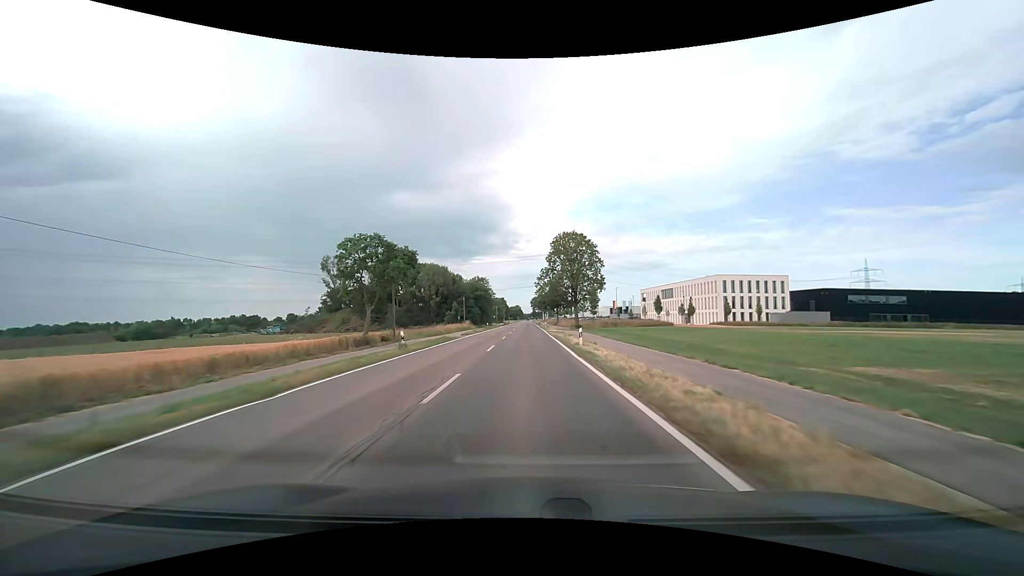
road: tertiary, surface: asphalt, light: Day
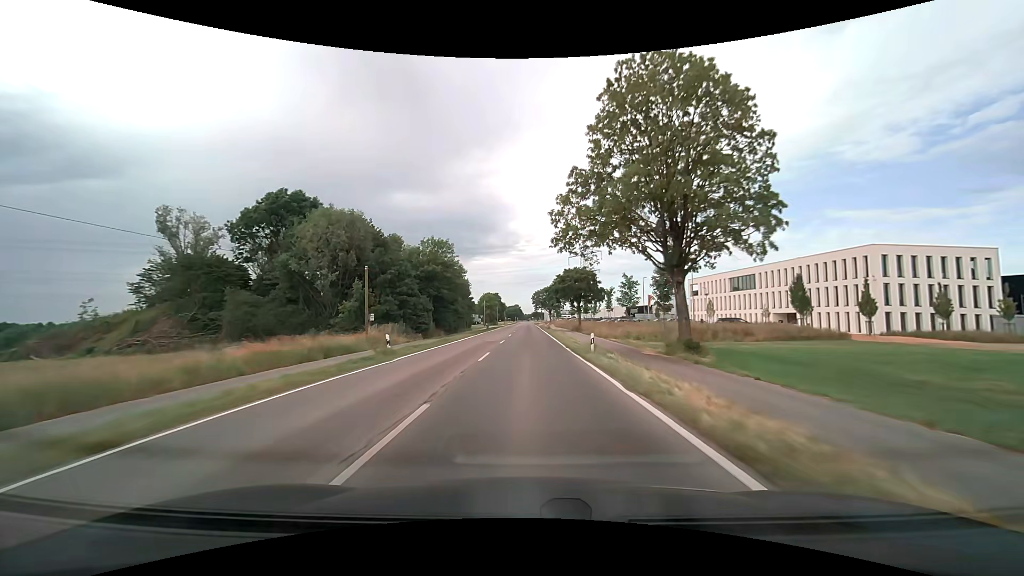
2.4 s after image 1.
(0.0, +53.7) m; 0°
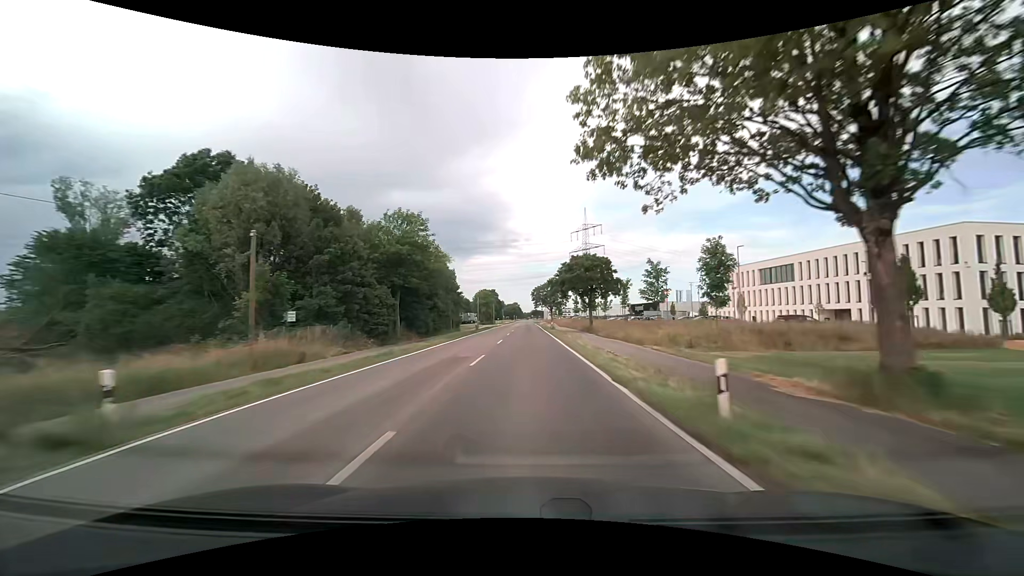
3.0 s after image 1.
(+0.1, +14.2) m; 0°
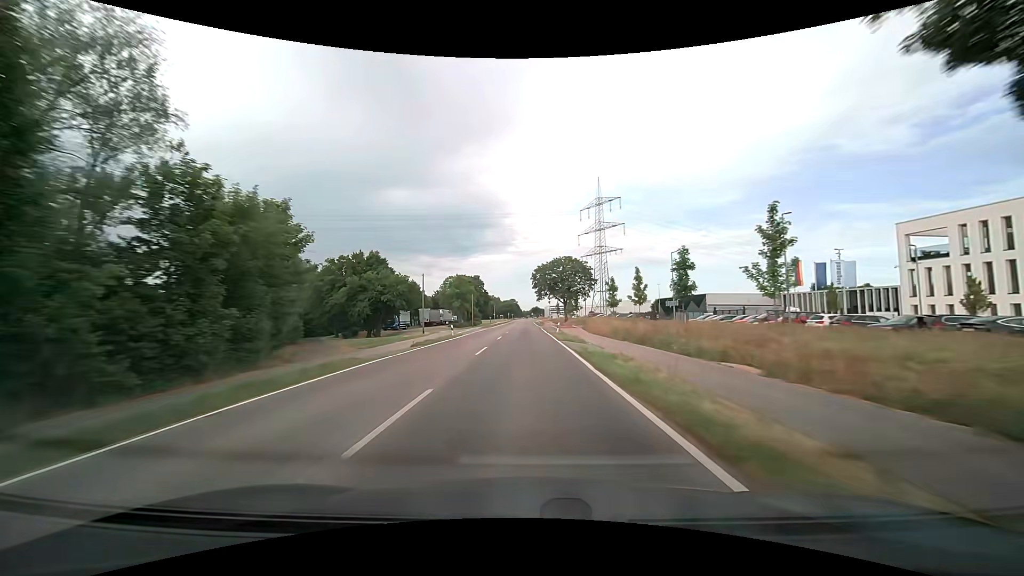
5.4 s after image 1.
(+0.3, +58.6) m; 0°
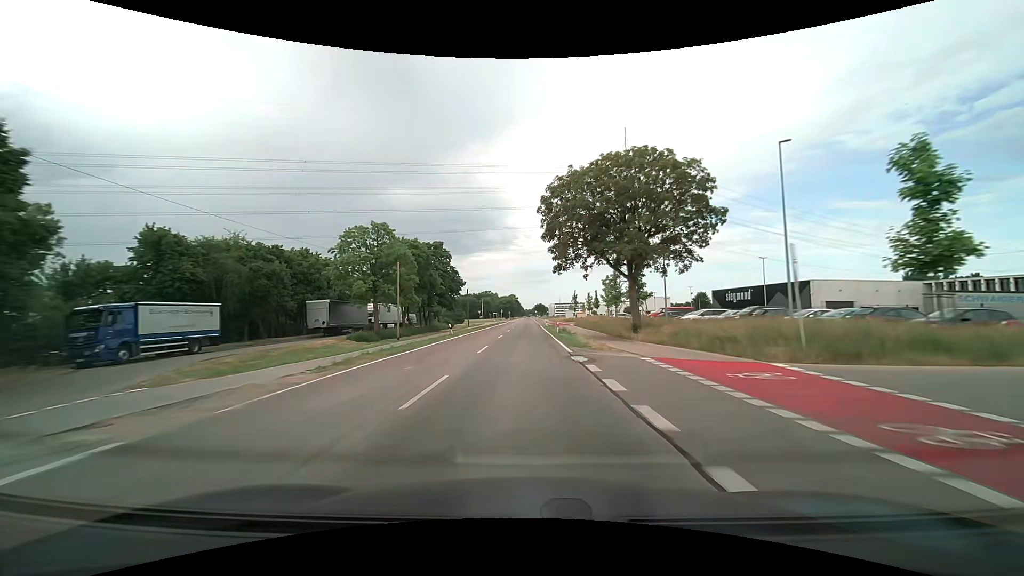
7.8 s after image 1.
(-0.1, +58.2) m; 0°
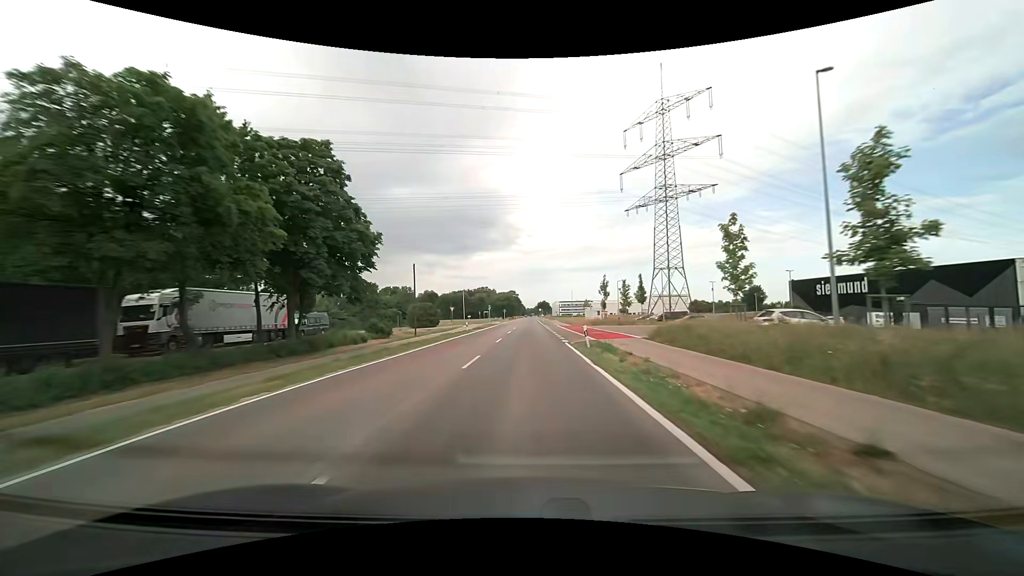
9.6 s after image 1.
(-0.3, +42.6) m; -1°
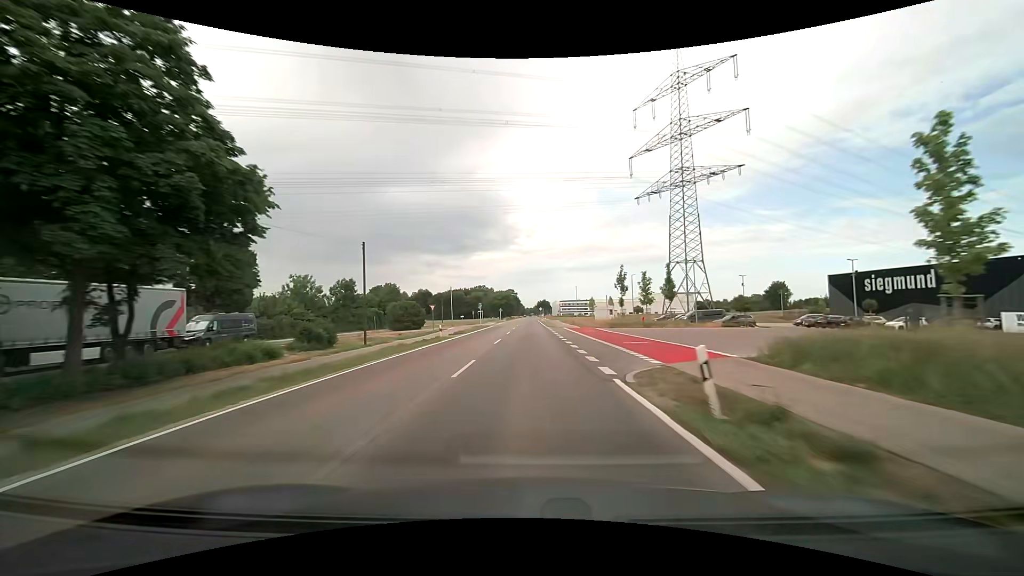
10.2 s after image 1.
(0.0, +14.0) m; 0°
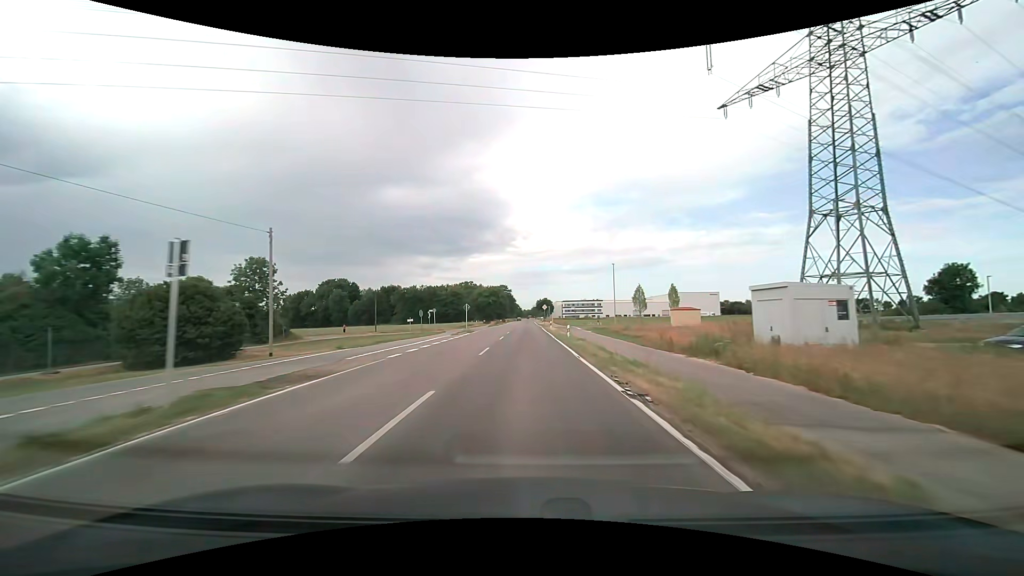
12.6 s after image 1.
(+0.3, +55.1) m; 0°
(0, +10) (0, +20) (0, +30) (0, +40) (0, +50) (0, +60) (0, +70) (0, +80) (0, +90) (0, +100) m
